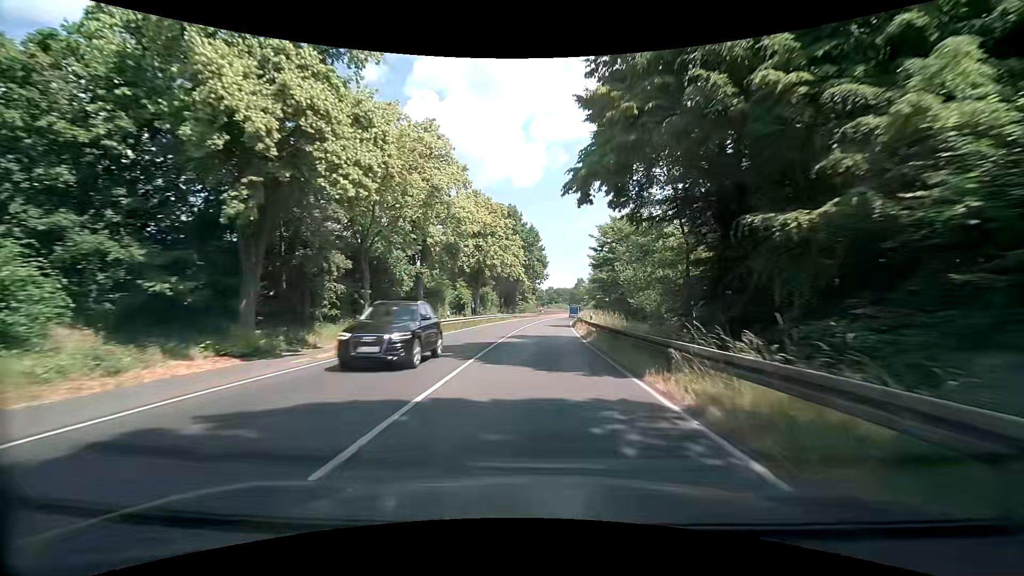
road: primary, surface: asphalt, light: Day
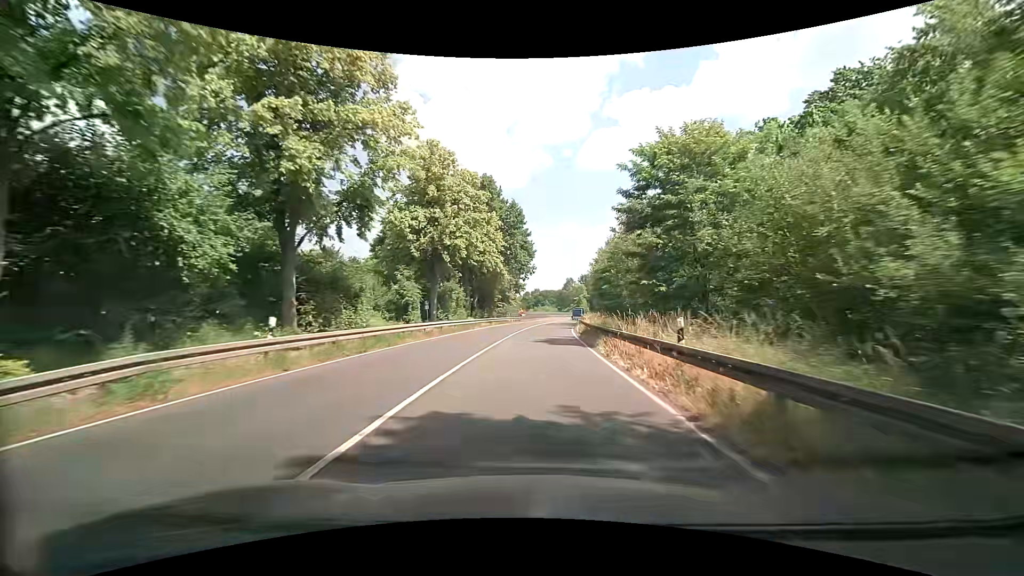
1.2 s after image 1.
(+0.3, +21.5) m; +2°
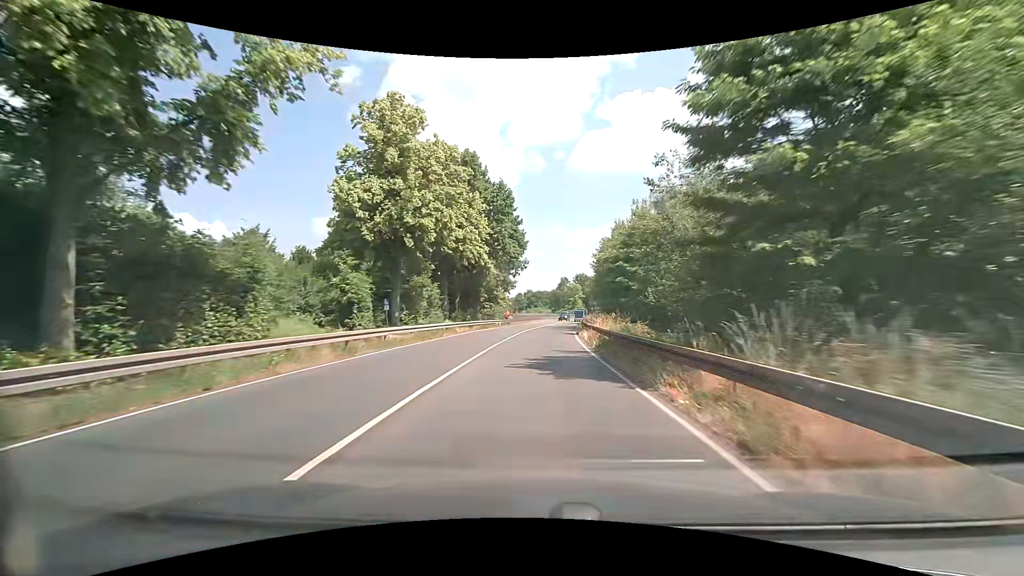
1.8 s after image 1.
(+0.1, +10.8) m; +1°
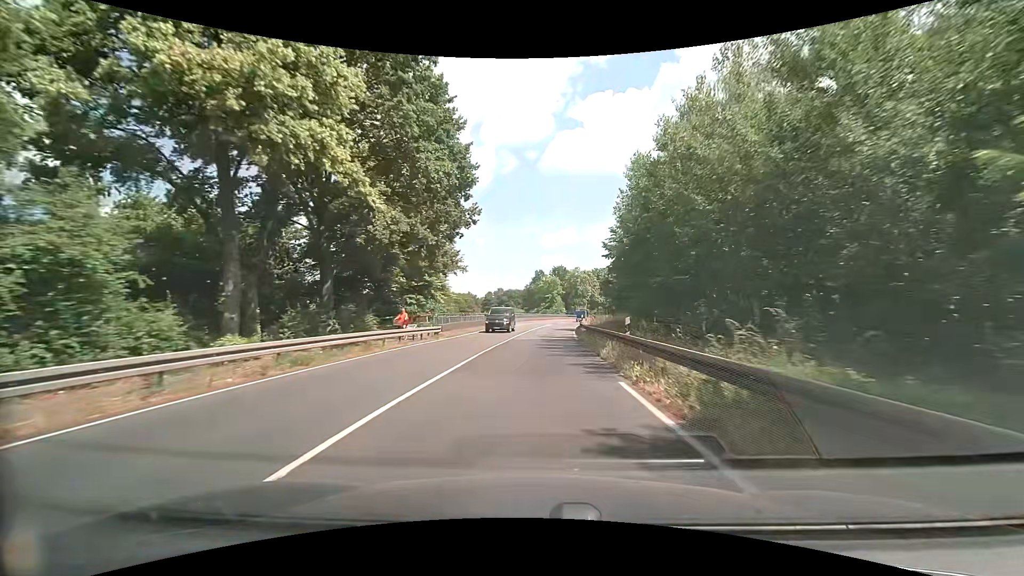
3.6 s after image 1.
(+0.9, +32.2) m; +3°
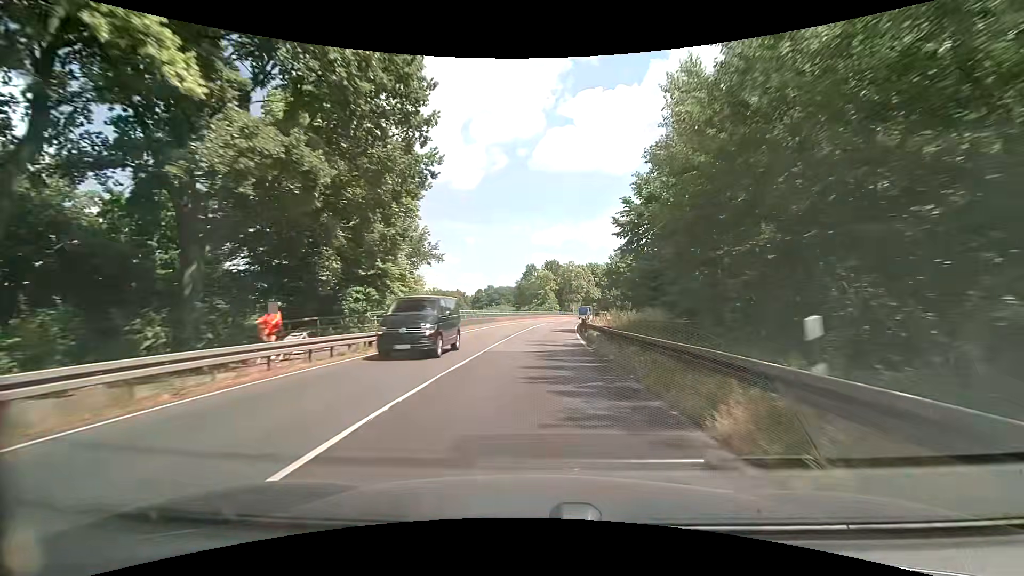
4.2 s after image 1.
(+0.1, +10.7) m; +1°
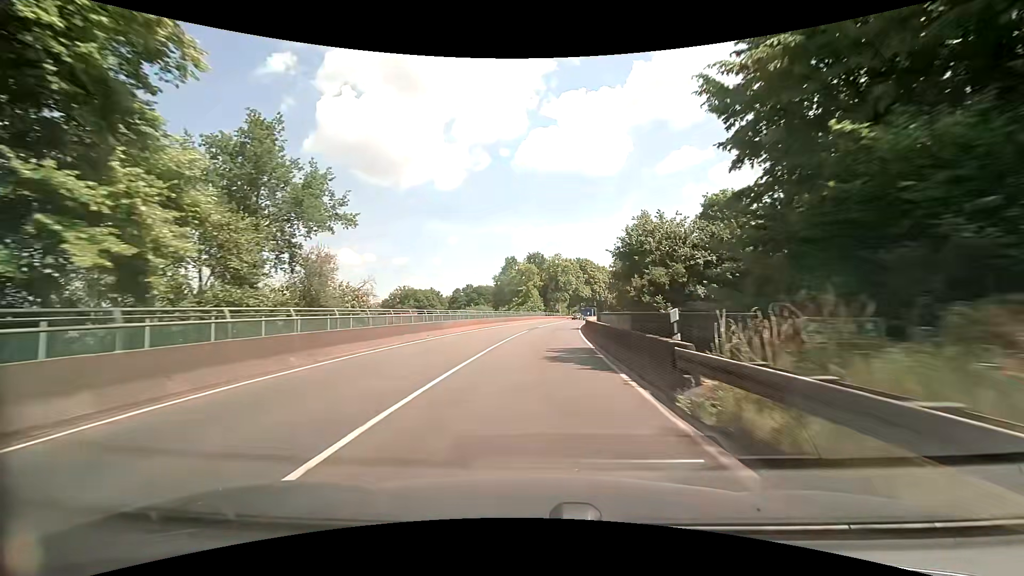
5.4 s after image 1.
(+0.3, +21.5) m; +2°
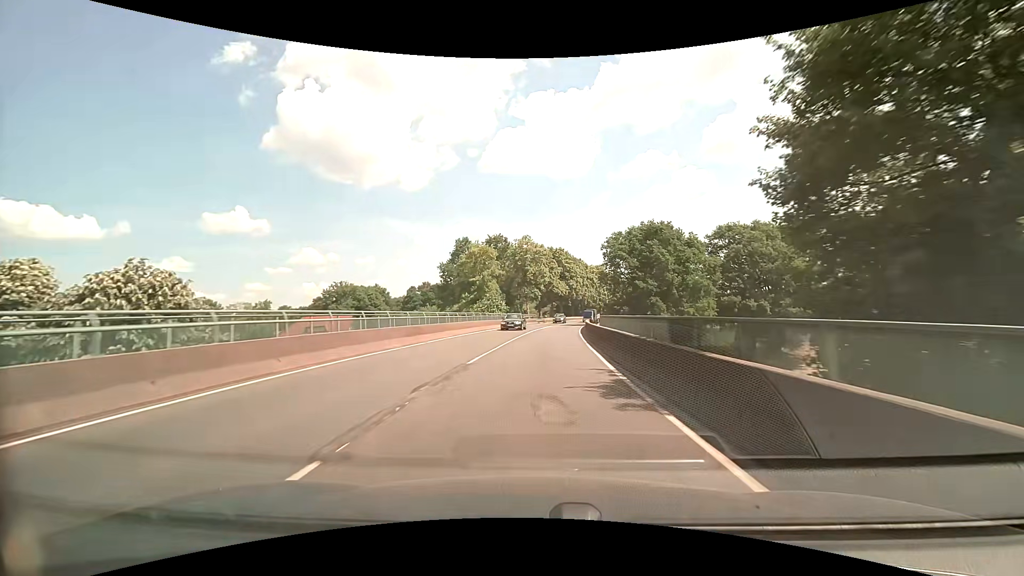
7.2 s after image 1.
(+0.9, +32.2) m; +3°
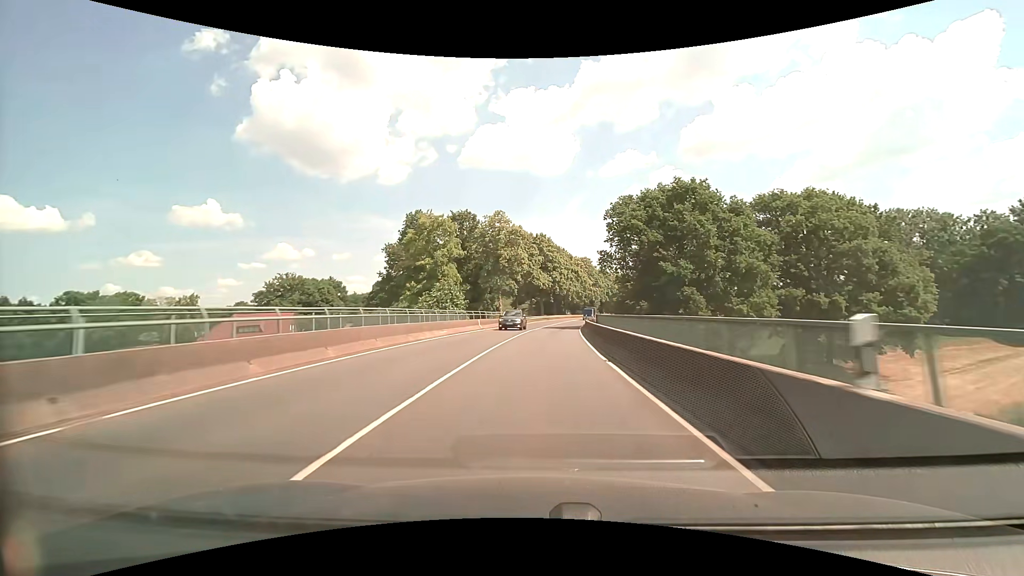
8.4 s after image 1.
(+0.6, +21.5) m; +3°
(0, +10) (0, +20) (+1, +30) (+2, +40) (+2, +50) (+4, +60) (+5, +70) (+6, +80) (+8, +89) (+10, +99) m
